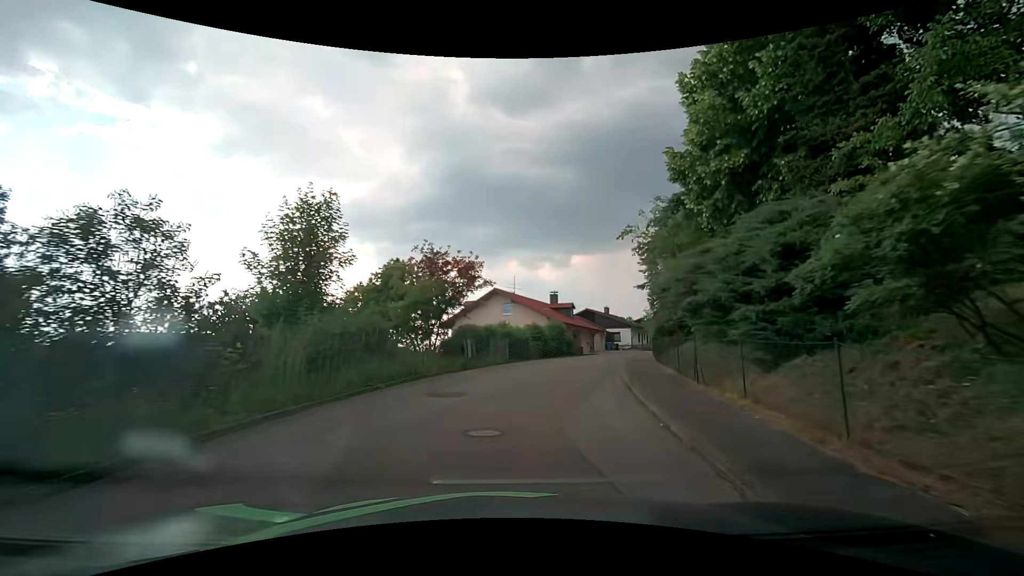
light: Day
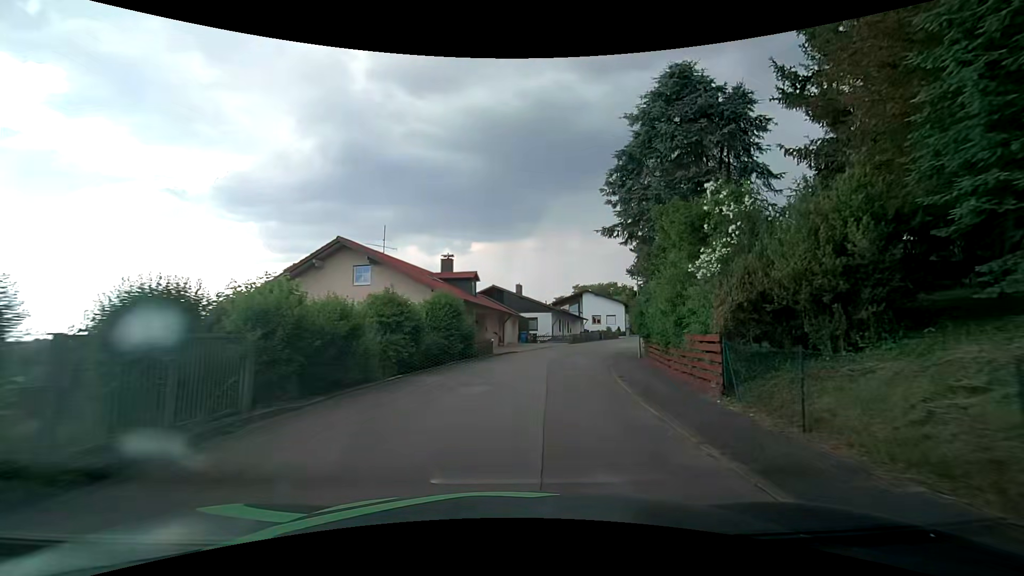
(+2.0, +20.3) m; +11°
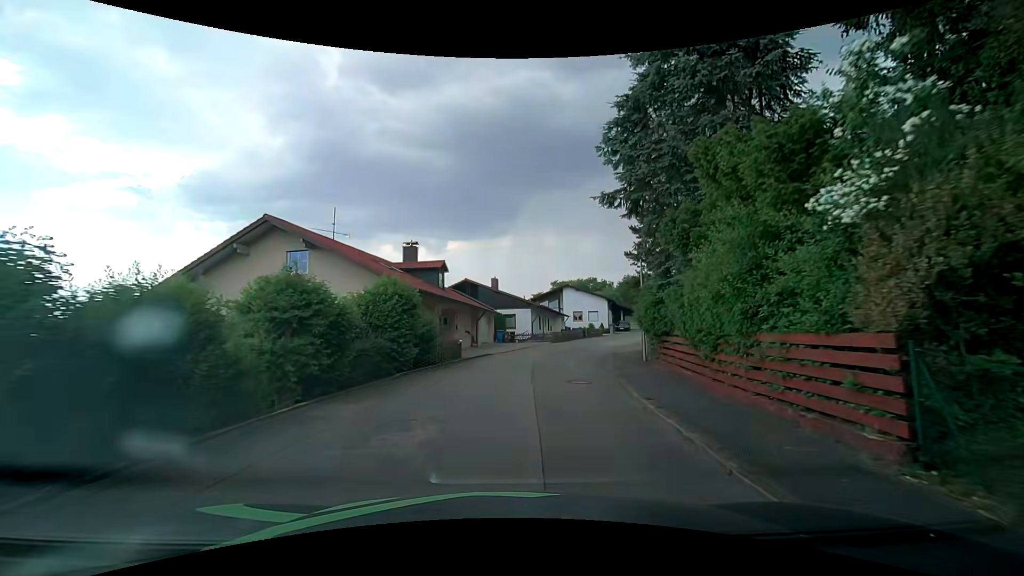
(+0.1, +5.2) m; +3°
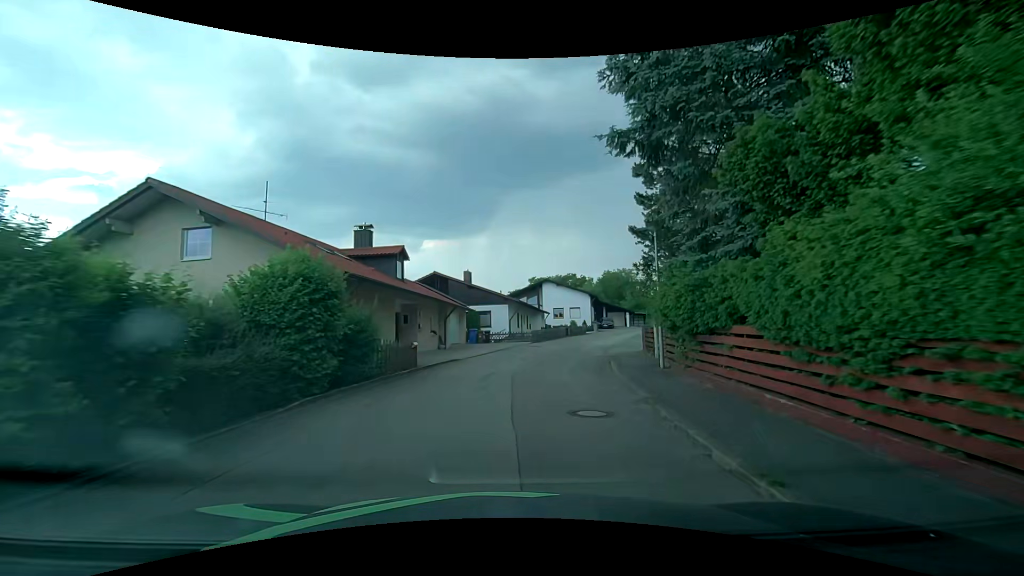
(+0.1, +5.2) m; +1°
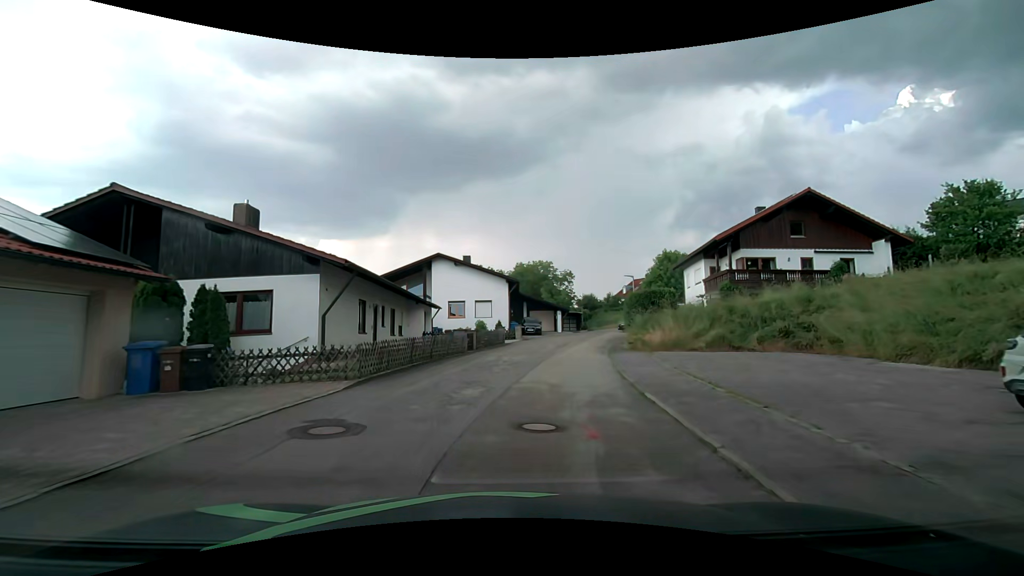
(+2.9, +24.8) m; +12°
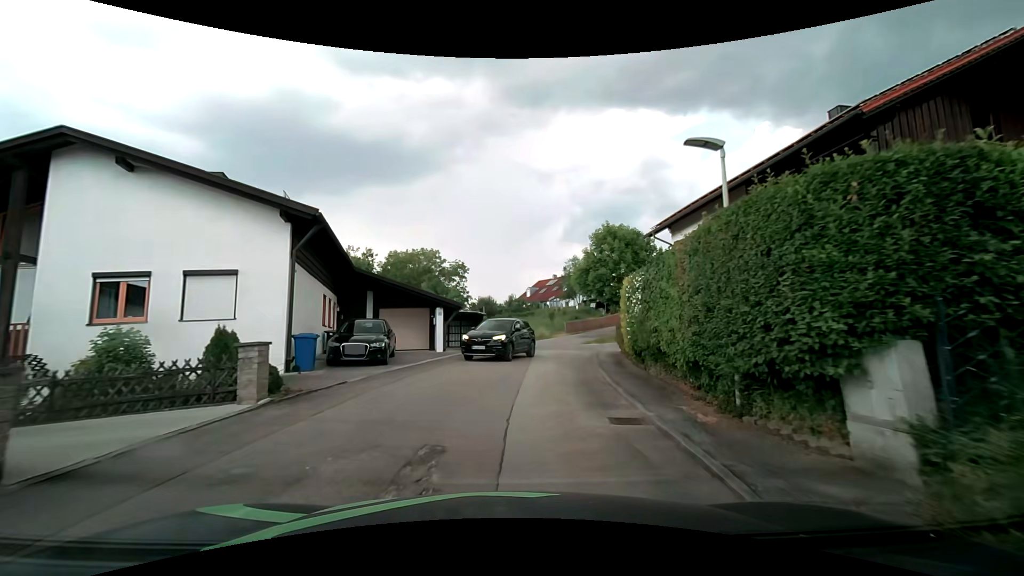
(+3.0, +24.7) m; +13°
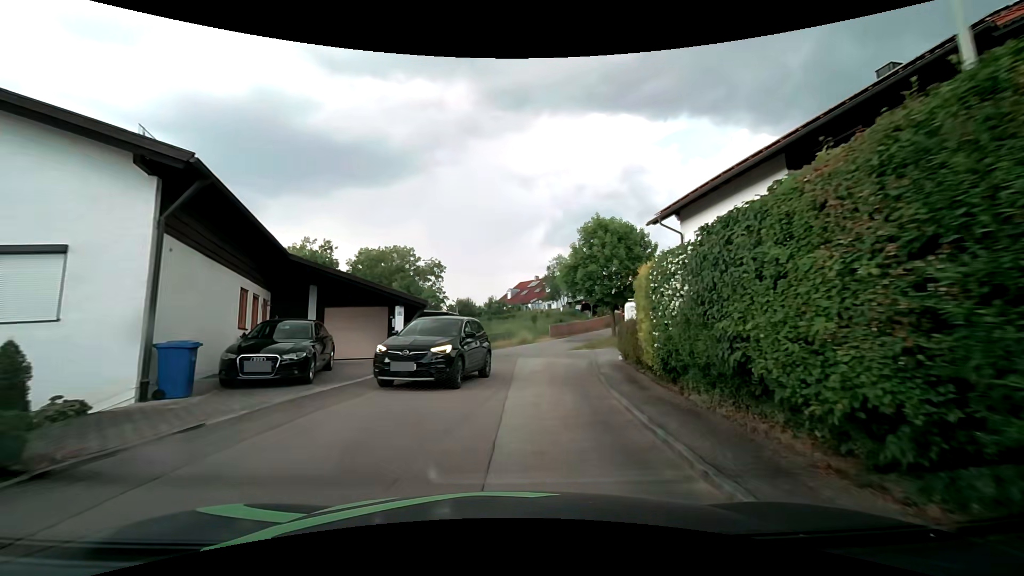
(+0.1, +4.5) m; +2°
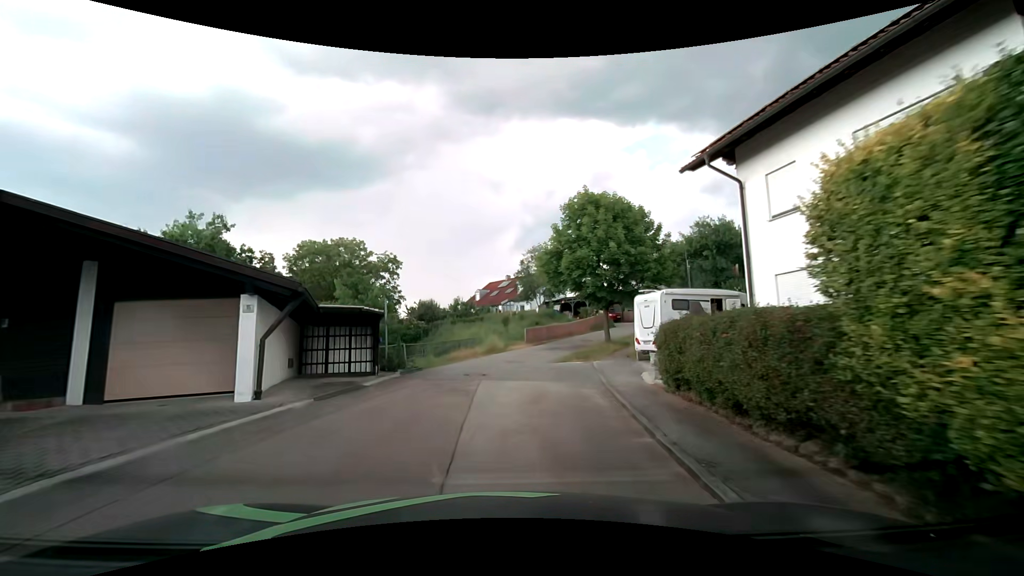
(+0.4, +8.8) m; +3°
(0, +10) (0, +20) (+2, +30) (+6, +39) (+12, +47) (+19, +54) (+26, +61) (+29, +70) (+27, +80) (+22, +88) m
